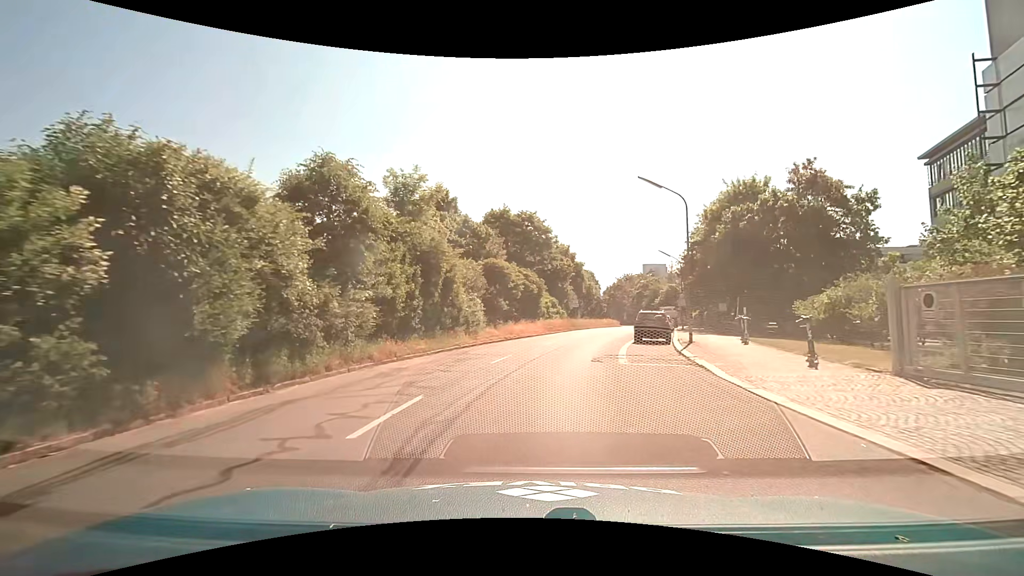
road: tertiary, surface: asphalt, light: Day
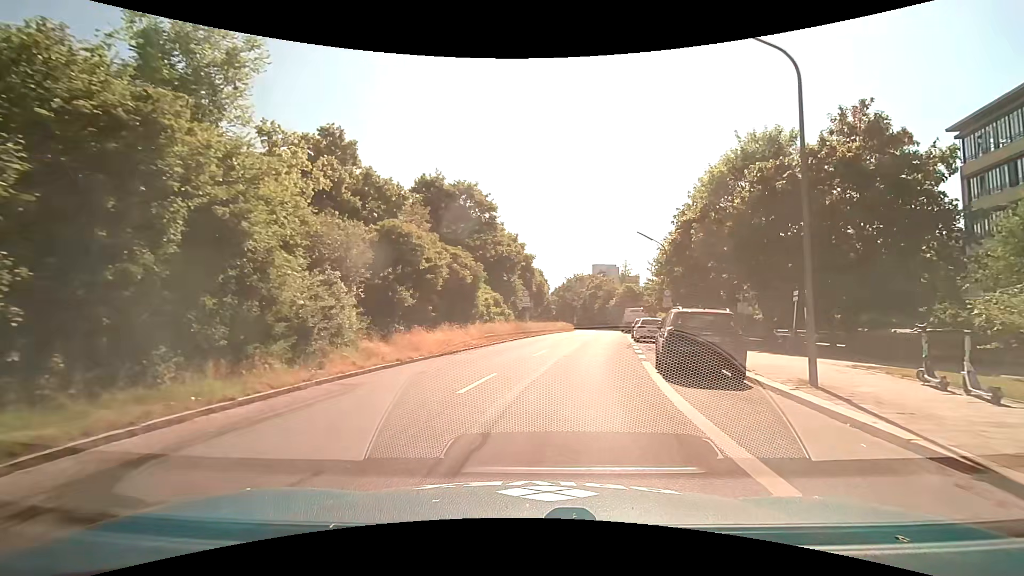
(+0.7, +14.2) m; +6°
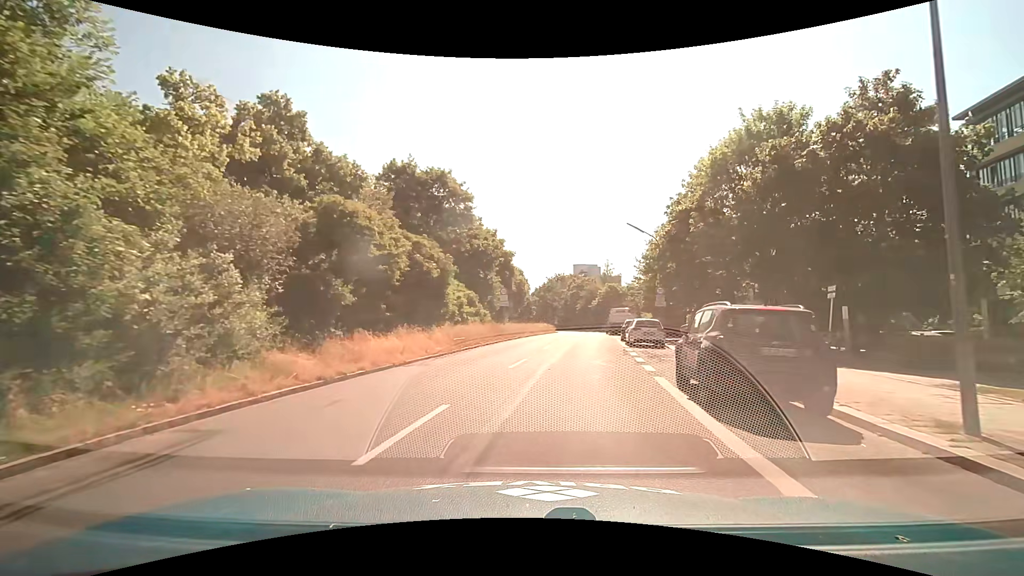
(+0.1, +4.2) m; +2°
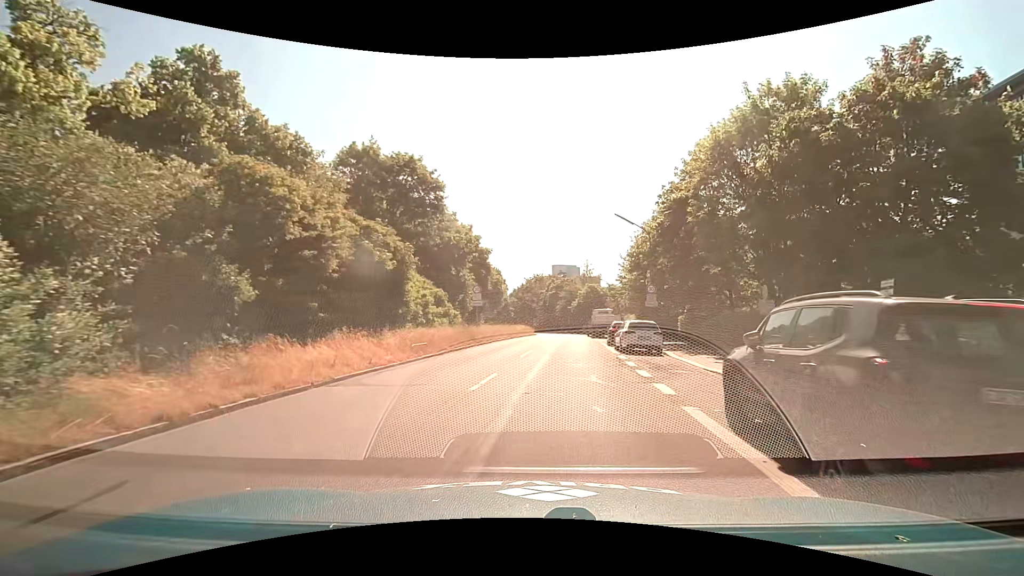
(+0.1, +4.0) m; +3°
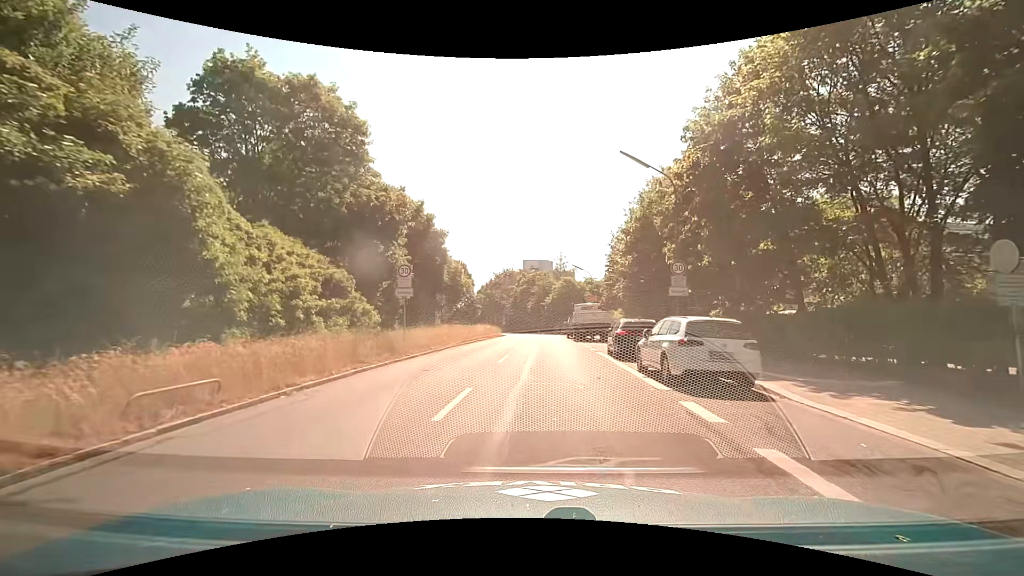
(+0.4, +12.0) m; +3°
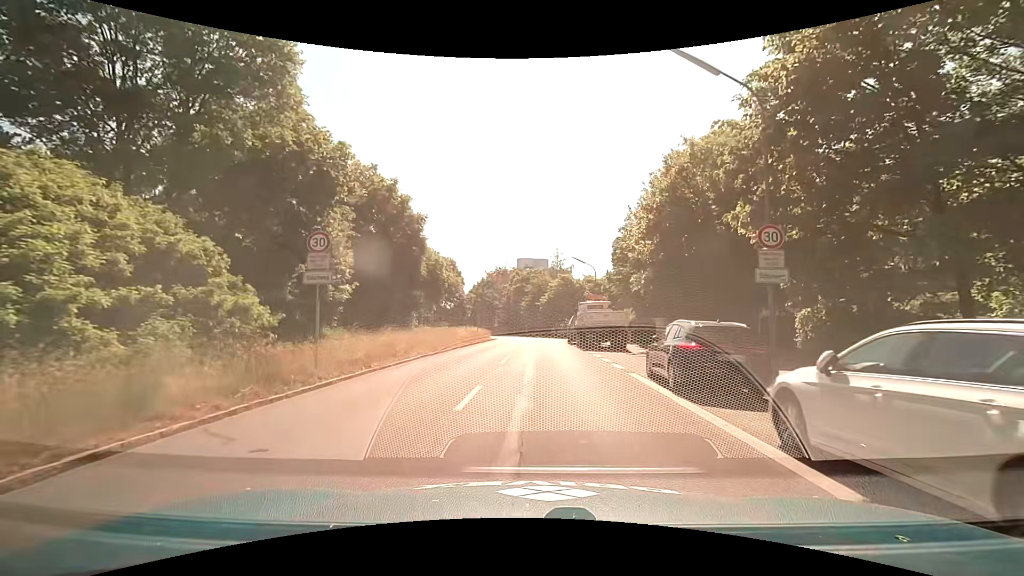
(0.0, +8.1) m; 0°
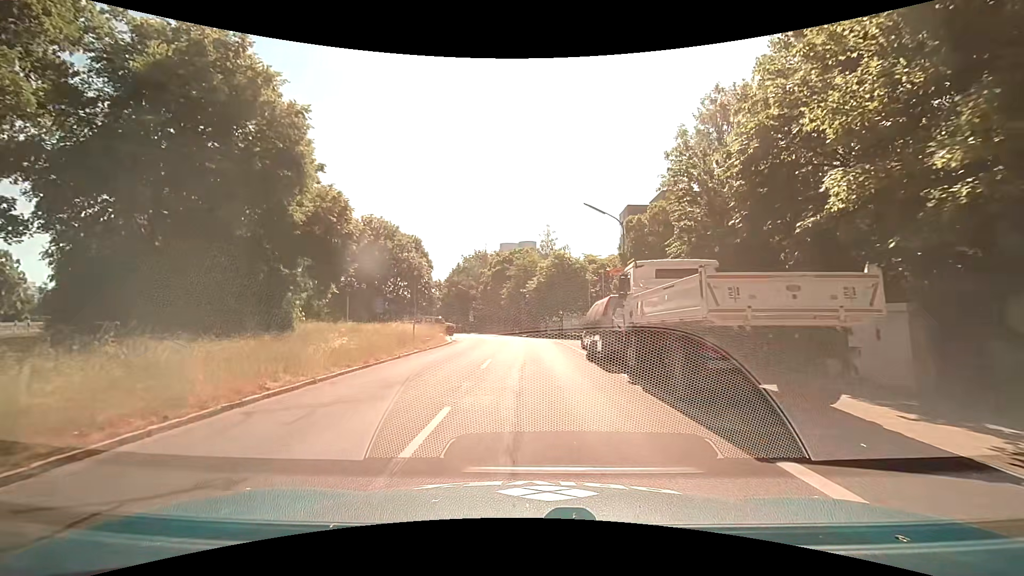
(+0.4, +20.9) m; +2°
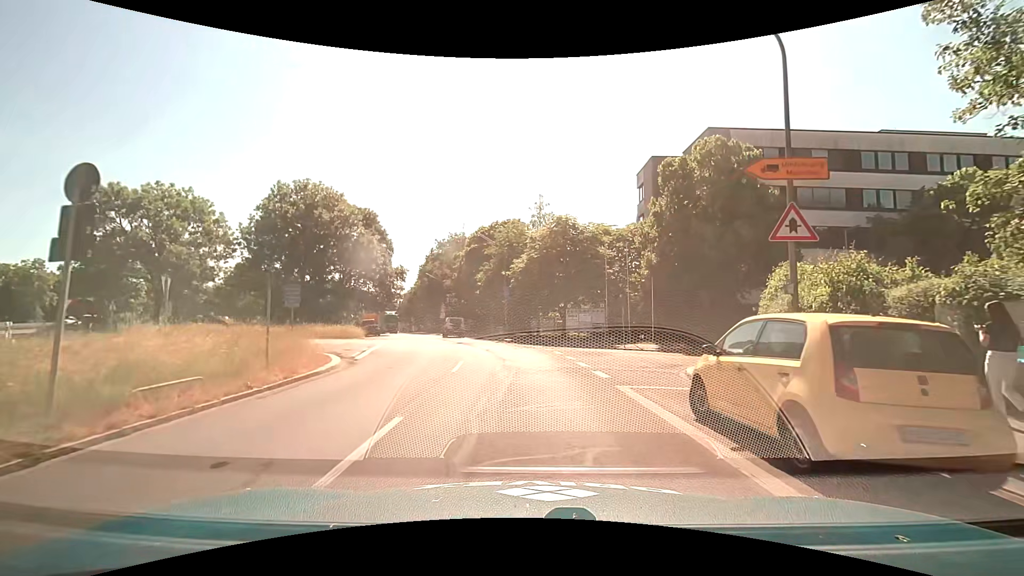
(+0.1, +18.9) m; +1°
